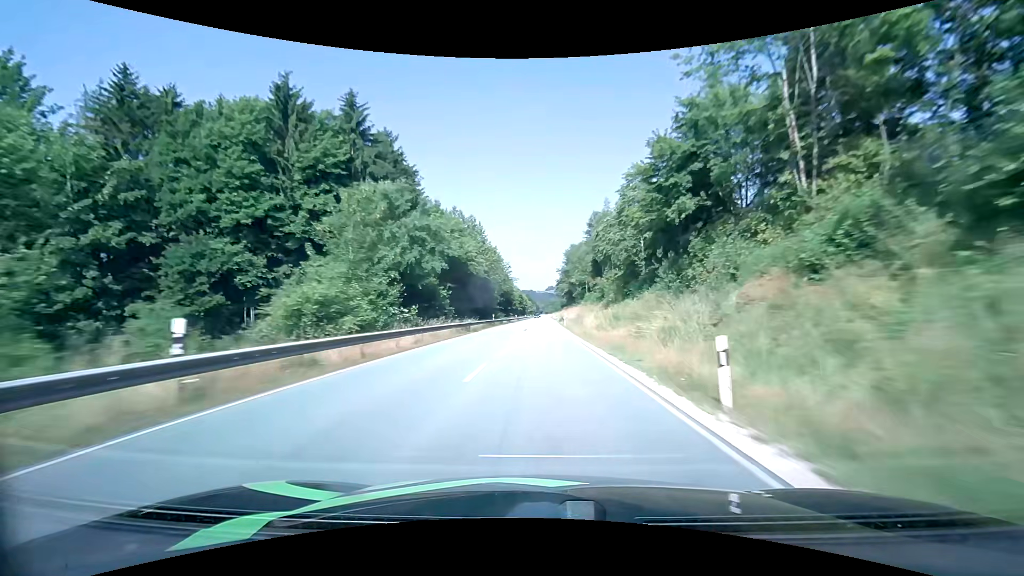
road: primary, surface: asphalt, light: Day
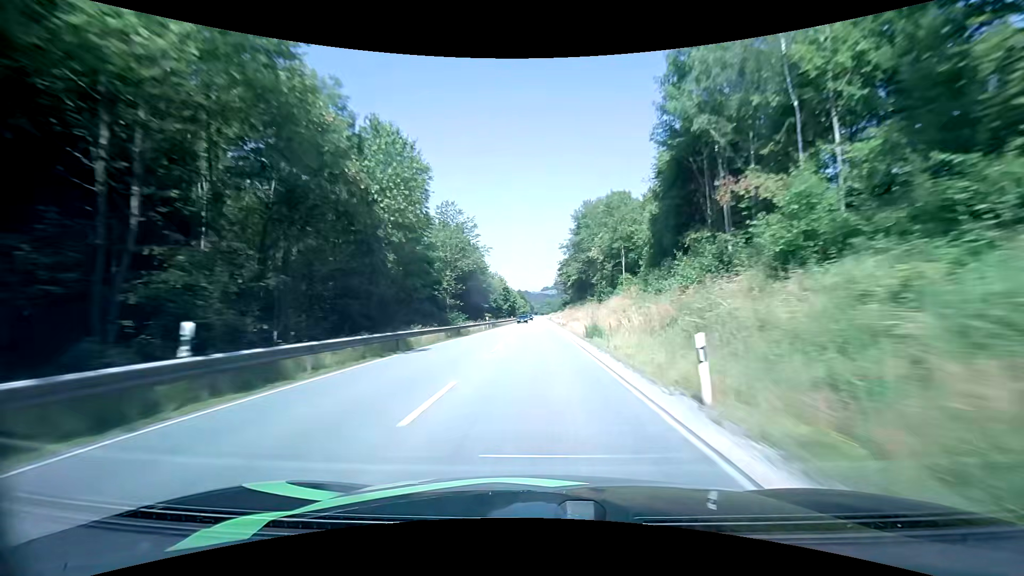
(+0.6, +51.3) m; +1°
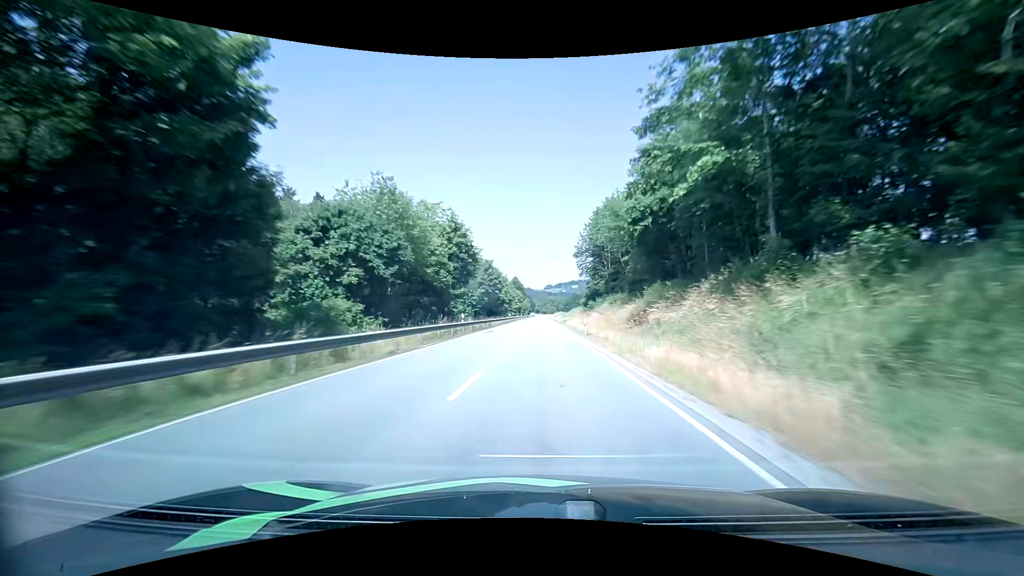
(-0.2, +69.7) m; -1°
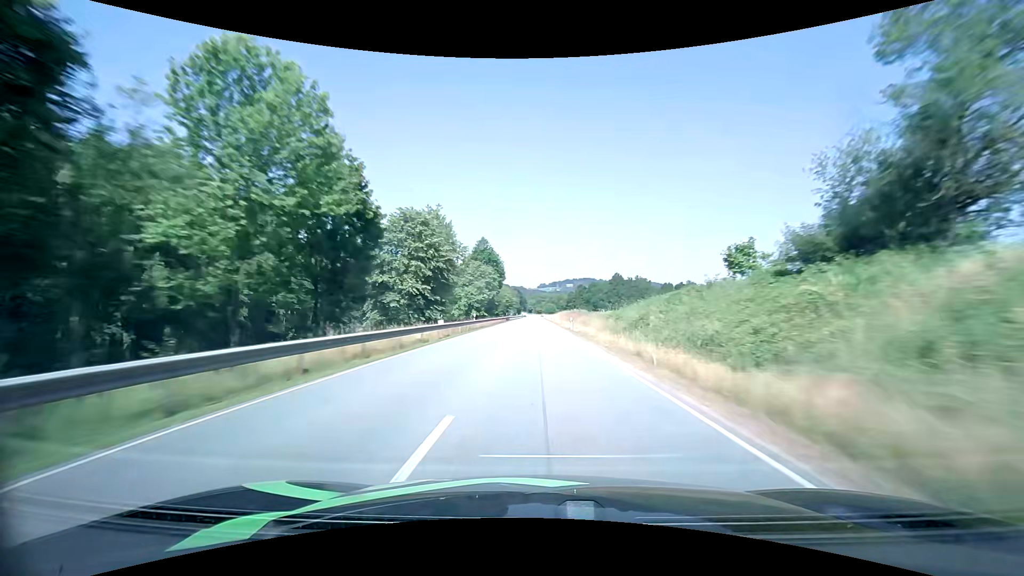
(+1.0, +88.3) m; +1°
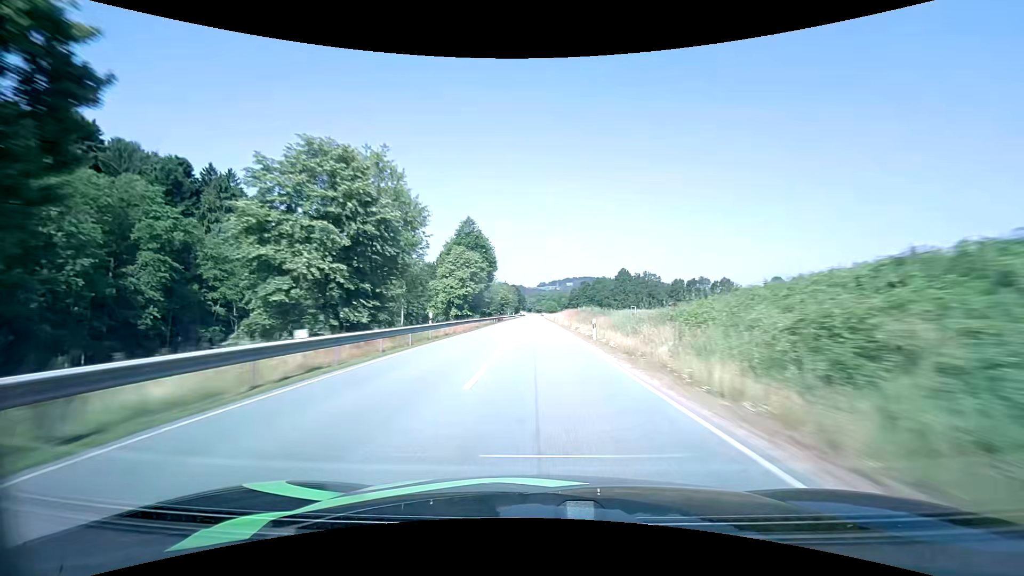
(0.0, +17.7) m; 0°
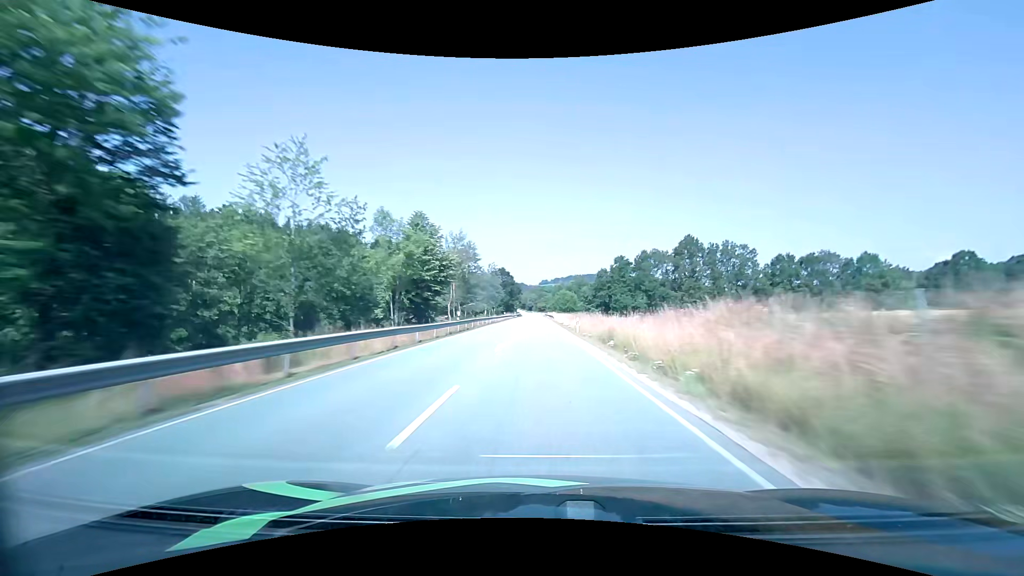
(-0.3, +86.5) m; 0°
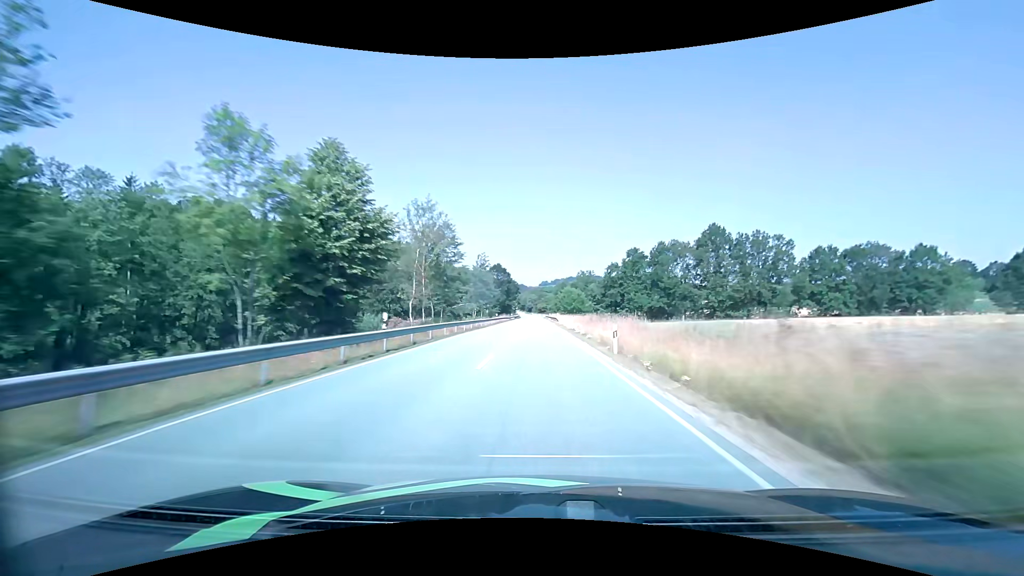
(0.0, +16.9) m; 0°
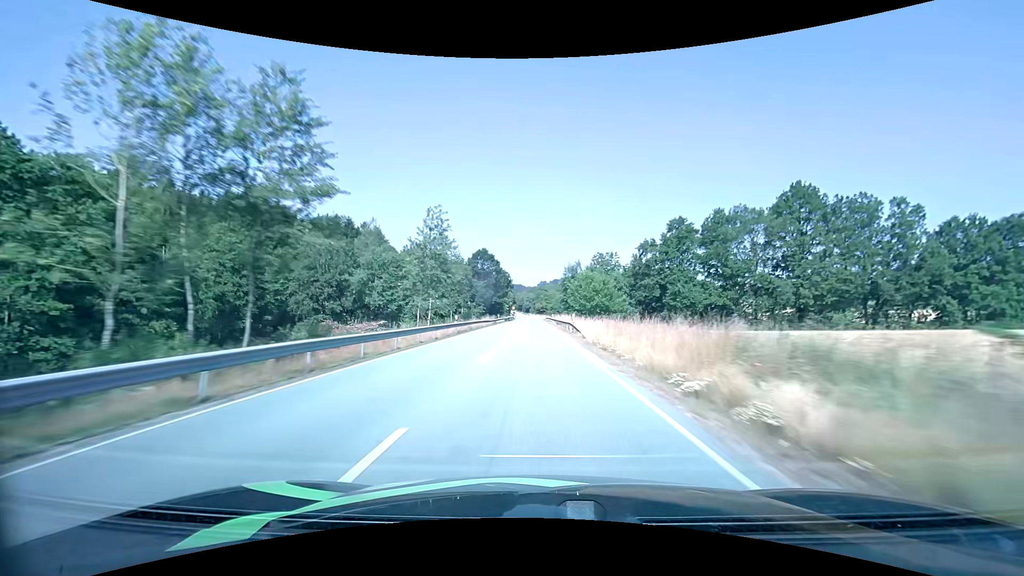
(+0.1, +33.7) m; 0°
(0, +10) (0, +20) (0, +30) (0, +40) (0, +50) (0, +60) (-1, +70) (-1, +80) (-1, +90) (-1, +100) m
